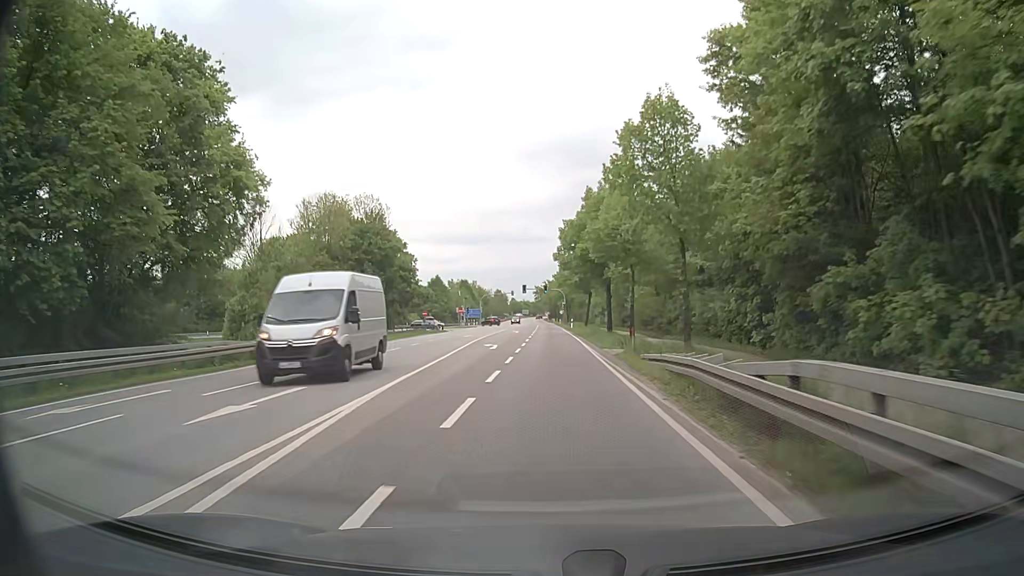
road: secondary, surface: asphalt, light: Day
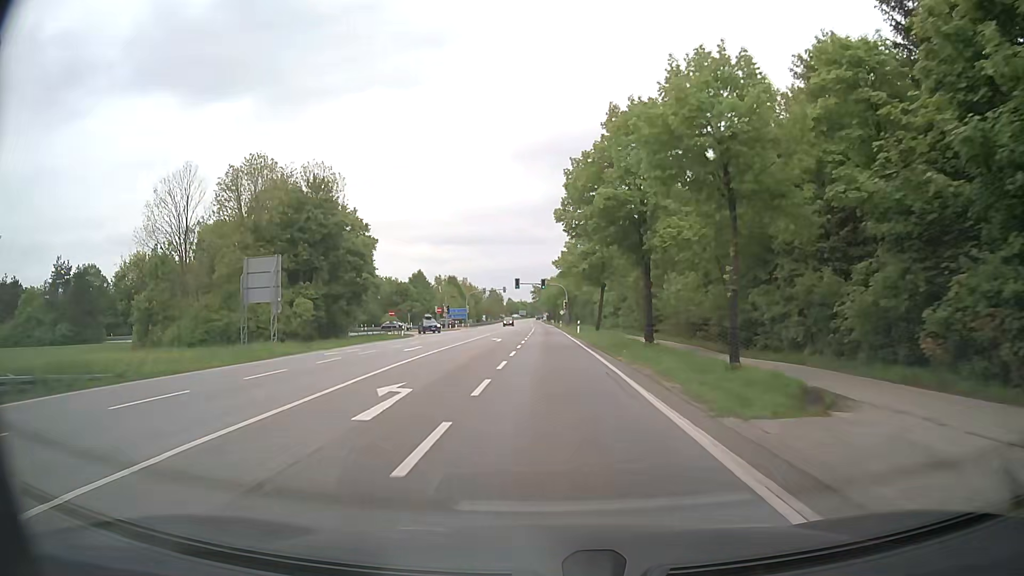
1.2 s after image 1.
(0.0, +20.5) m; 0°
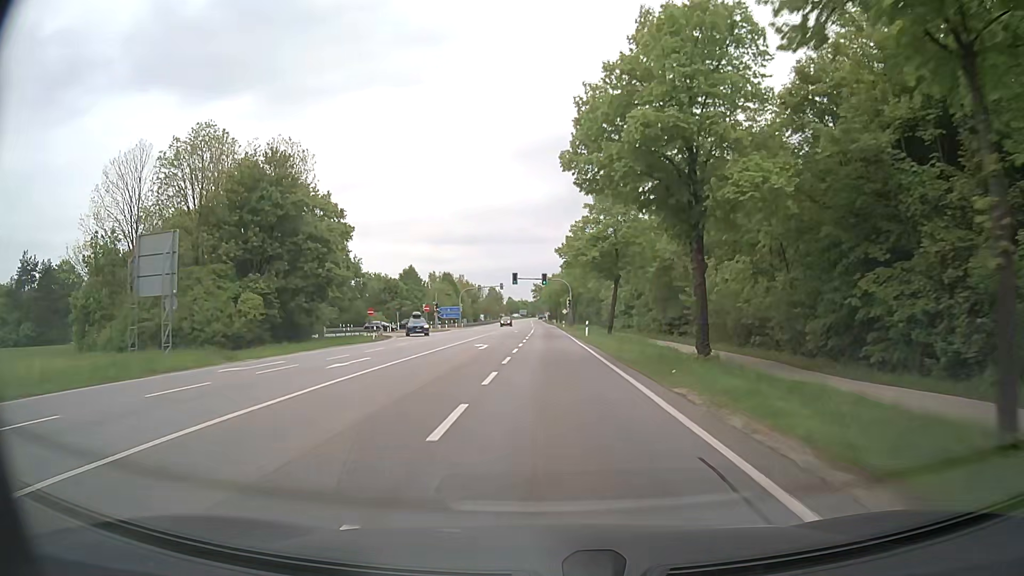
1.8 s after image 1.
(0.0, +10.4) m; 0°
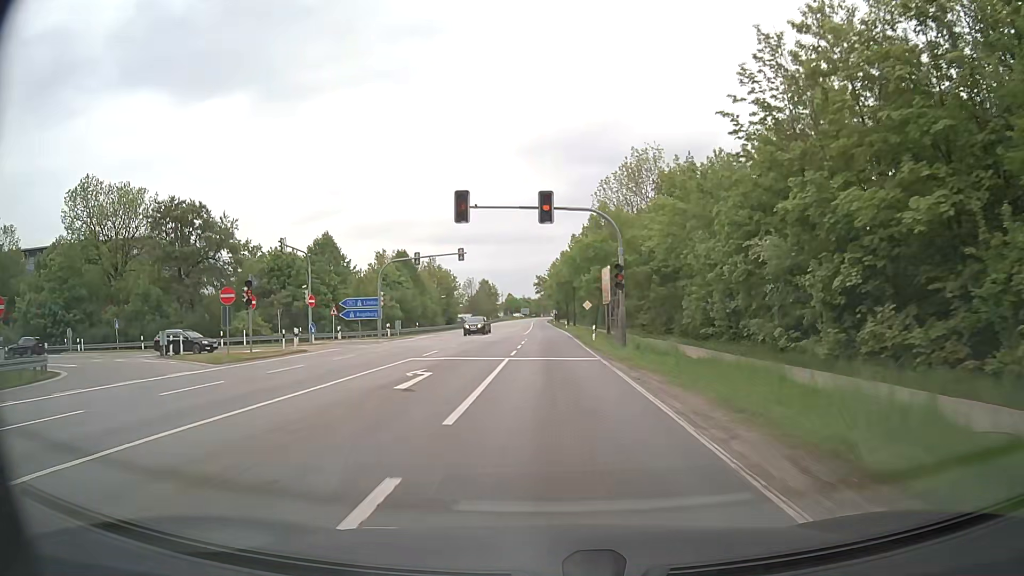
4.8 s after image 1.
(-0.1, +52.6) m; 0°
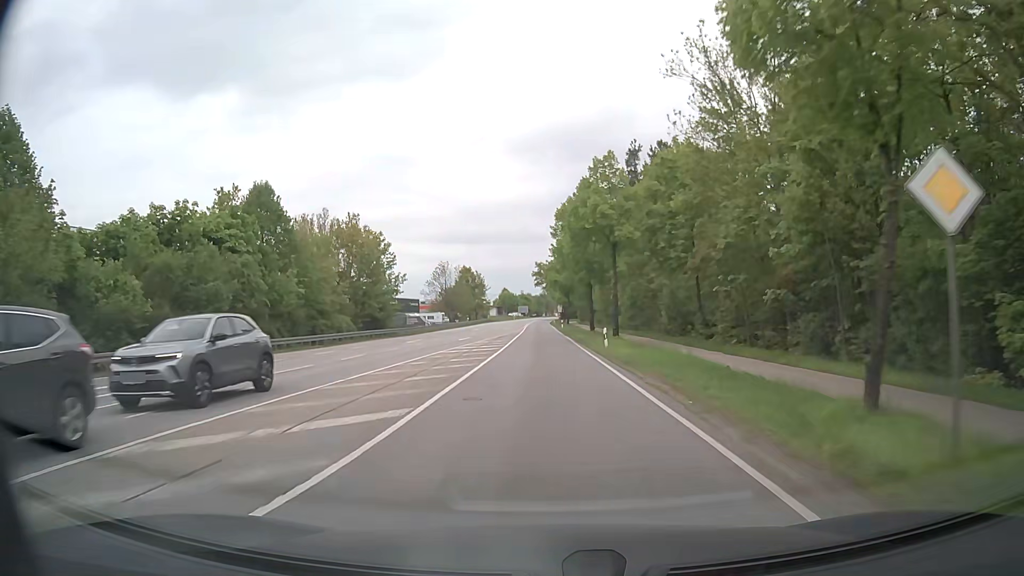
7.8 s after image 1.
(-0.5, +53.4) m; -1°
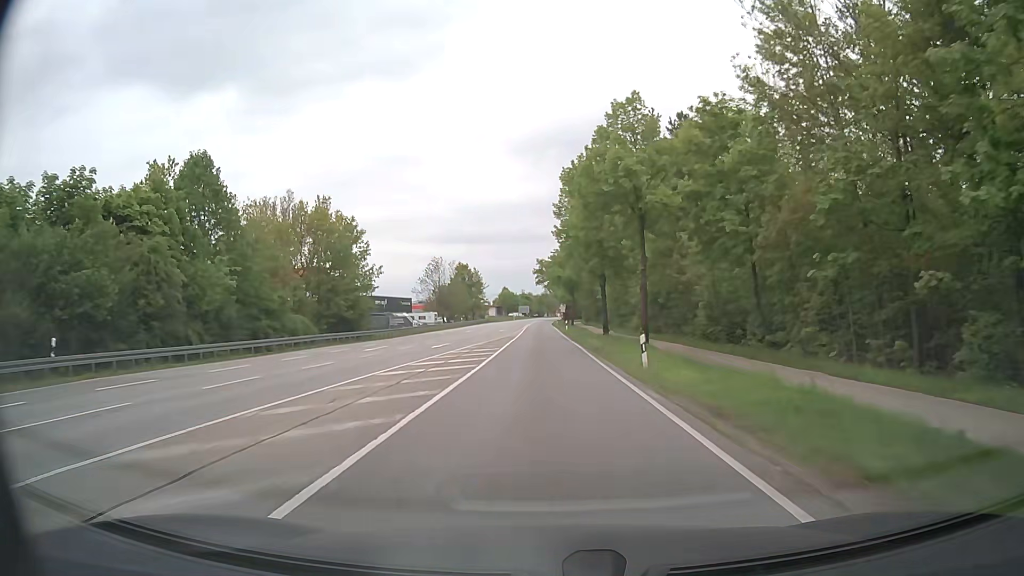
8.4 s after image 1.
(0.0, +10.7) m; 0°
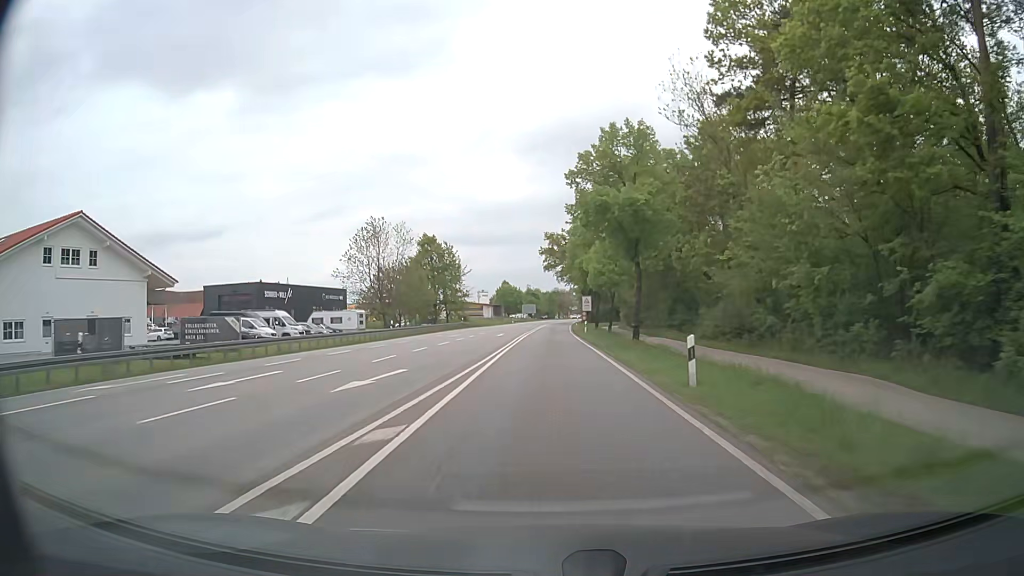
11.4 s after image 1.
(-0.6, +53.7) m; -1°
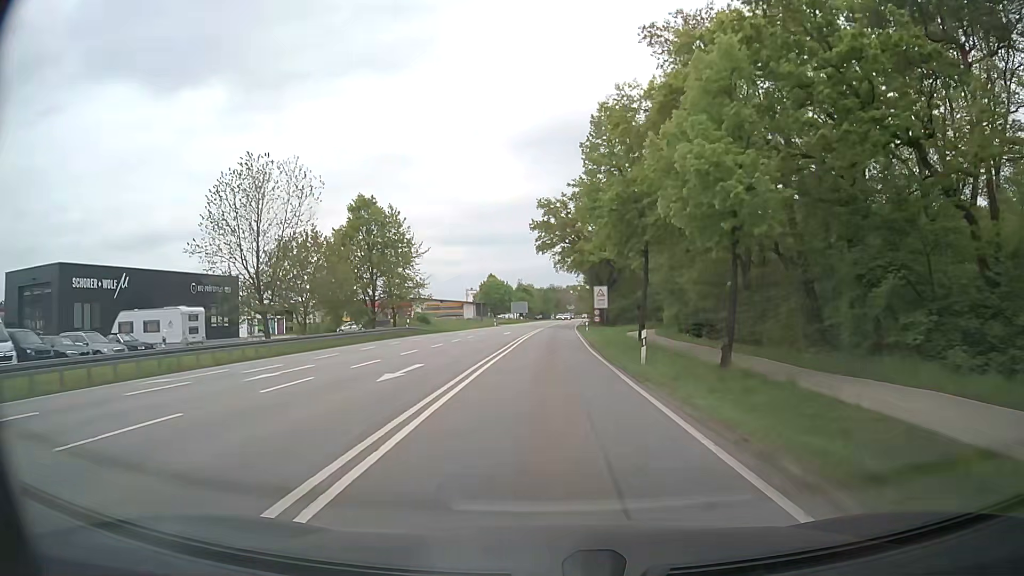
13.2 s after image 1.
(0.0, +32.1) m; +1°
(0, +10) (0, +20) (0, +30) (0, +40) (+1, +50) (+1, +60) (+1, +70) (+2, +80) (+2, +90) (+3, +100) m
